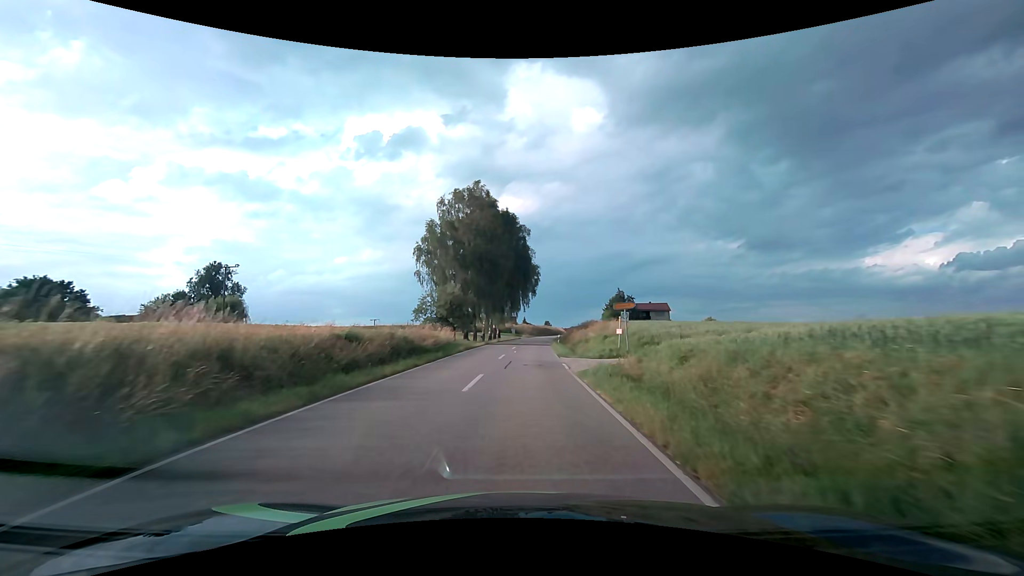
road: tertiary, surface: asphalt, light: Day
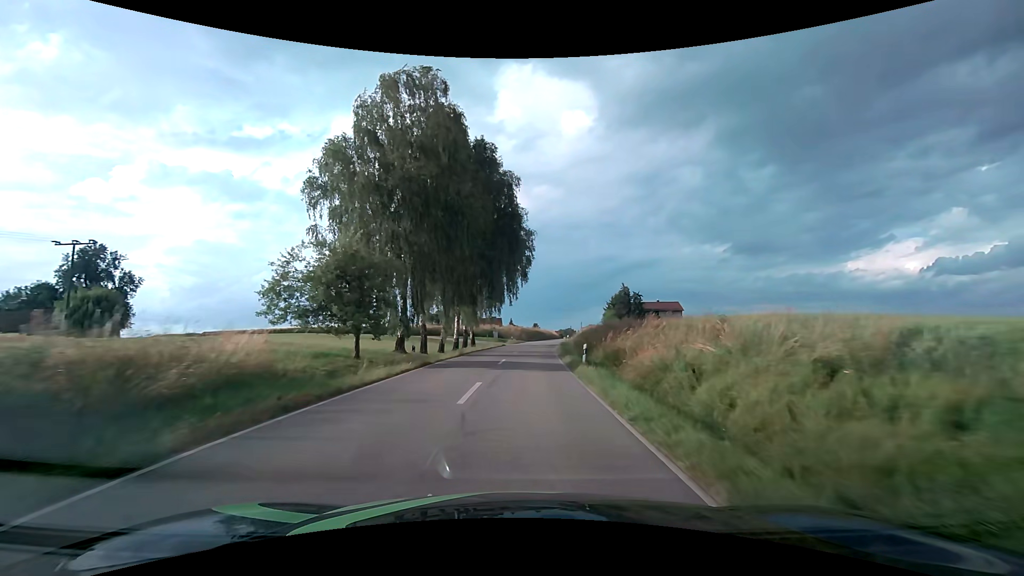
(+0.5, +25.6) m; +2°
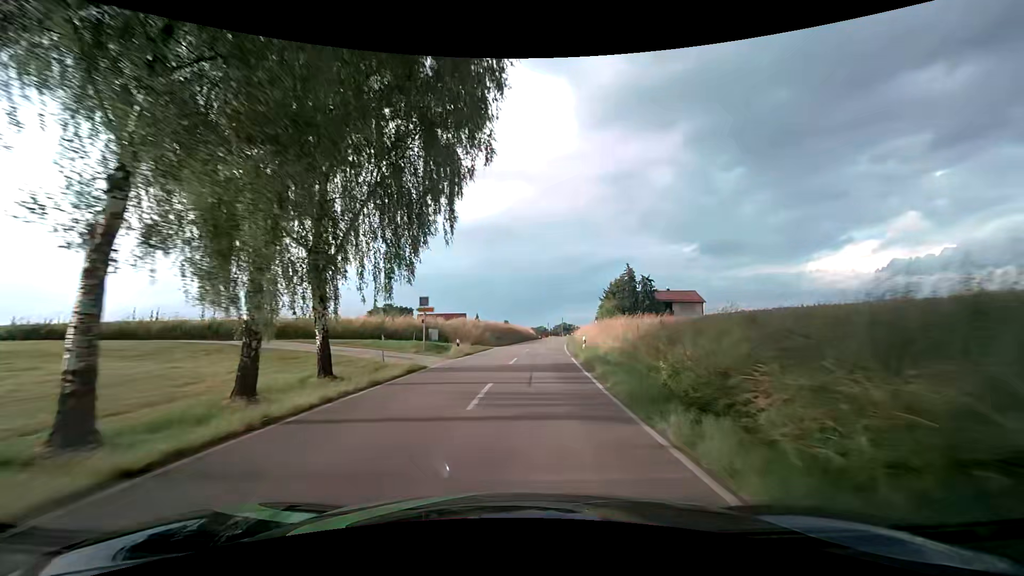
(+0.8, +36.5) m; +3°
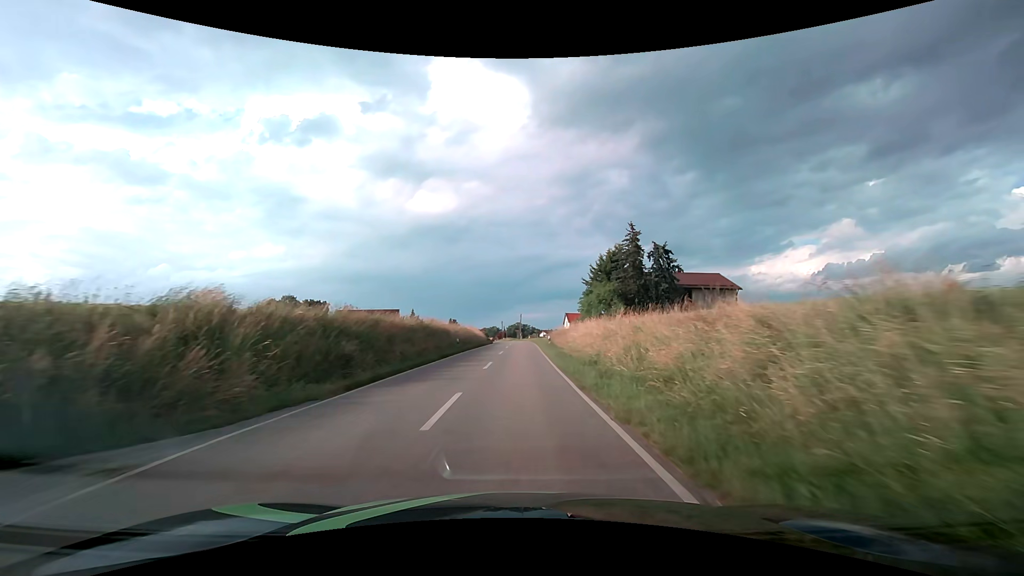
(+1.9, +37.3) m; +5°
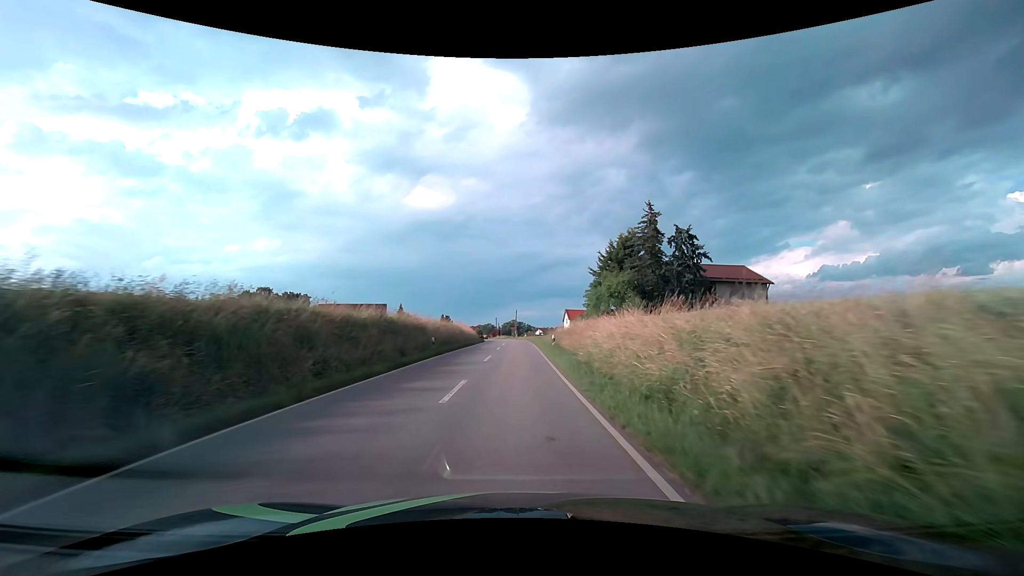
(0.0, +9.5) m; +1°
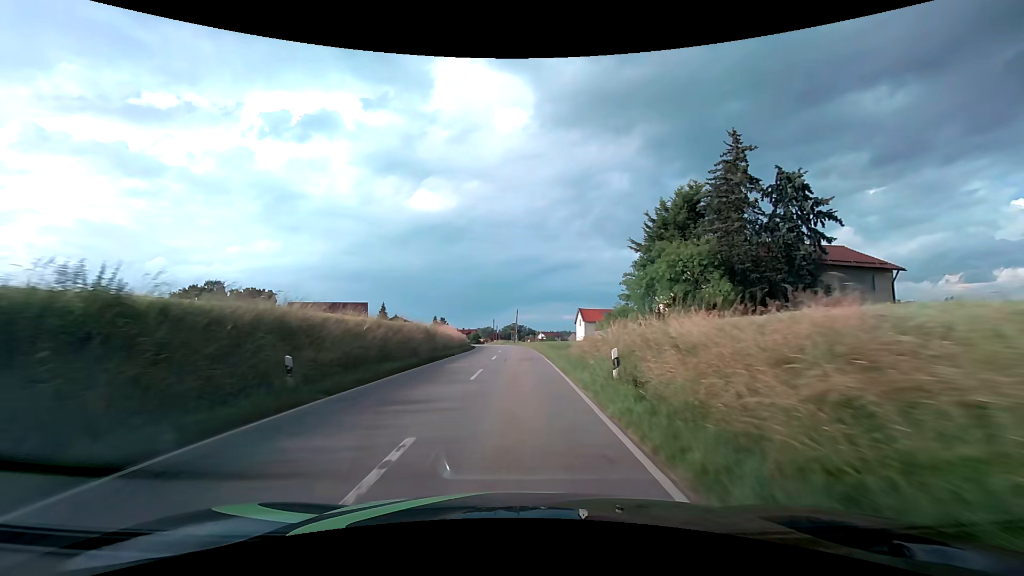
(-0.1, +19.1) m; 0°
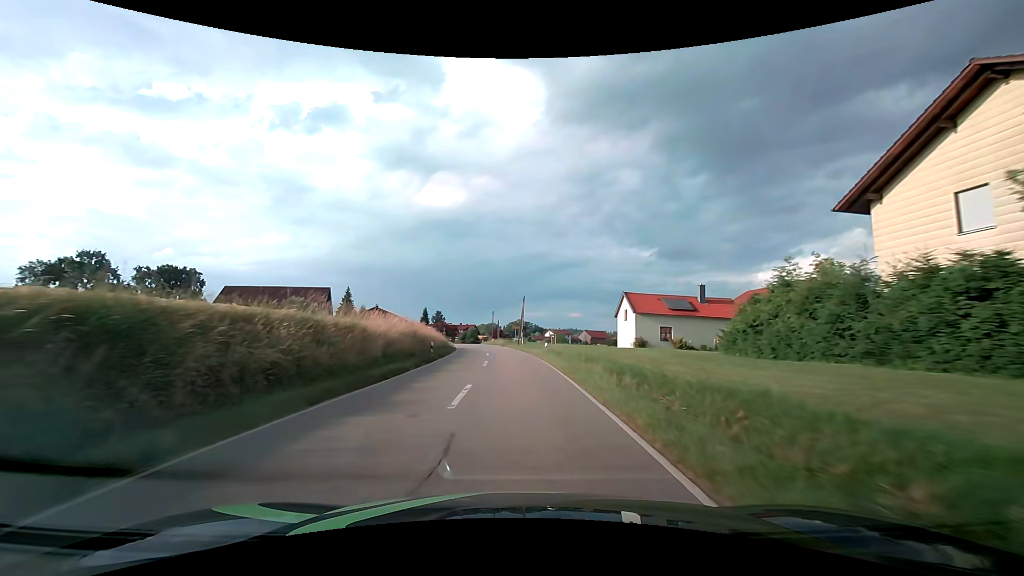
(0.0, +28.8) m; -1°
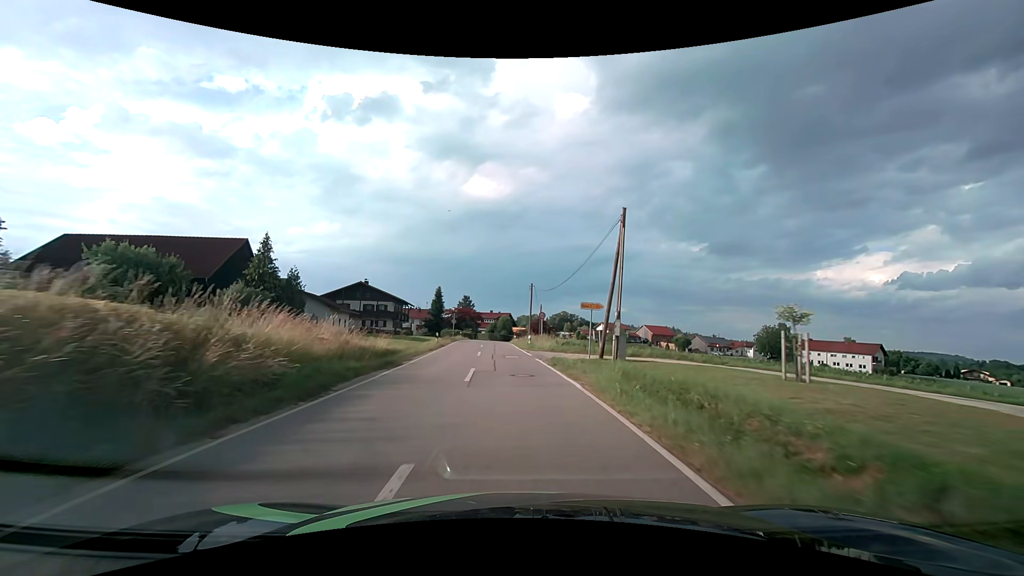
(-1.3, +43.5) m; -5°
(0, +10) (-1, +20) (-1, +30) (-2, +40) (-2, +50) (-3, +60) (-3, +70) (-1, +80) (+1, +89) (+5, +99) m
